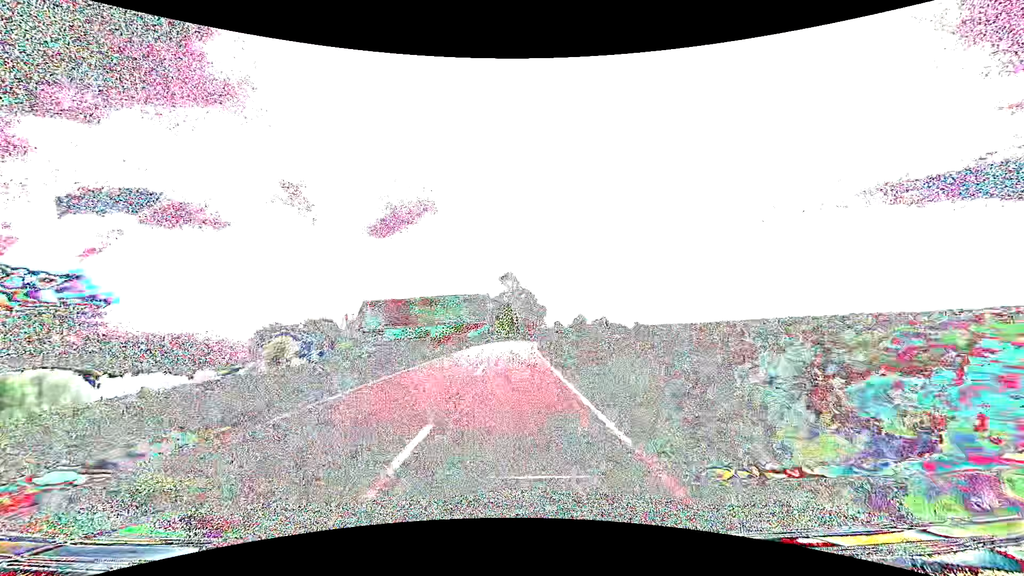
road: tertiary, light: Day
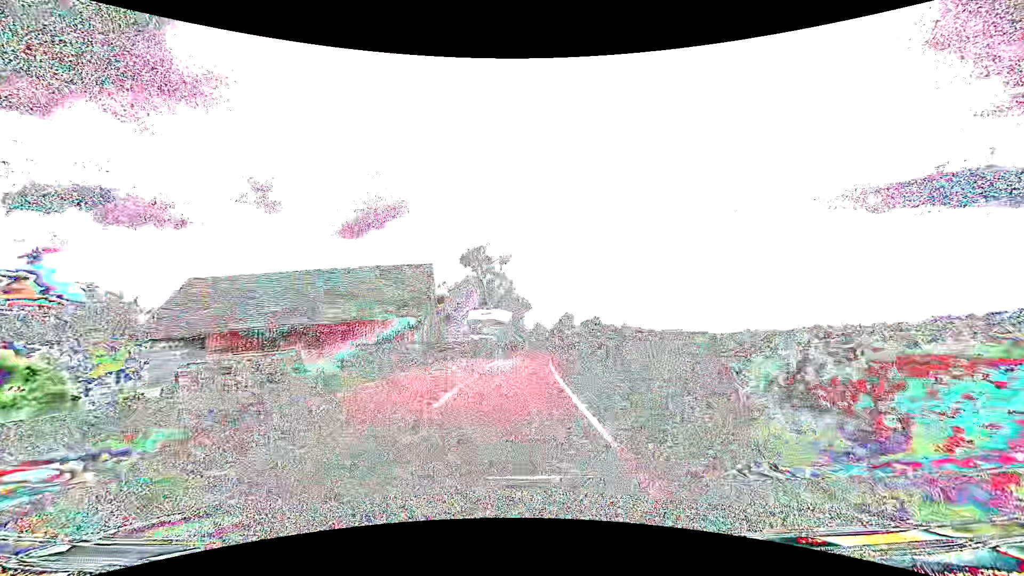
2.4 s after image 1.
(+1.0, +42.6) m; +3°
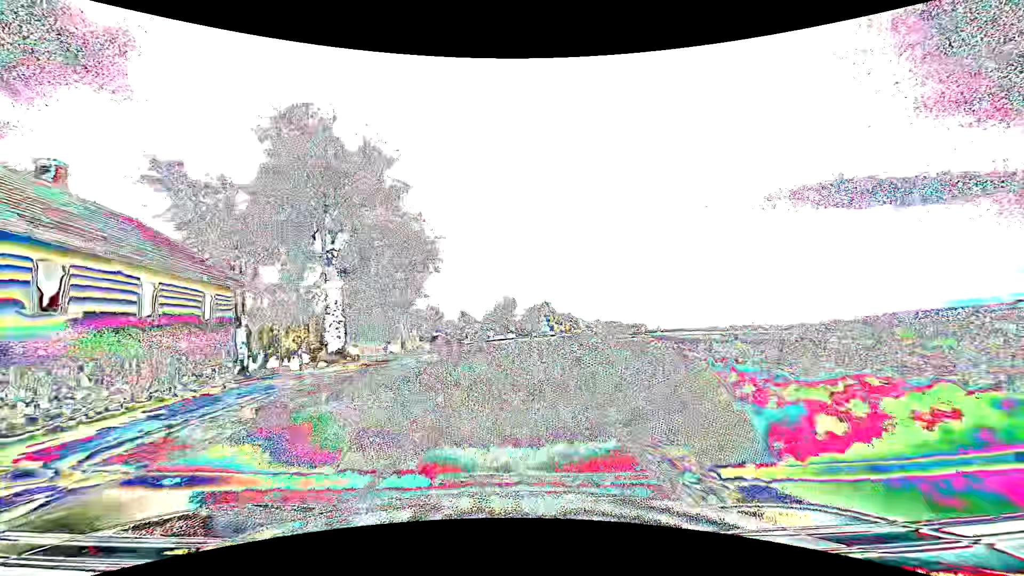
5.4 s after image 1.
(+3.9, +53.5) m; +8°
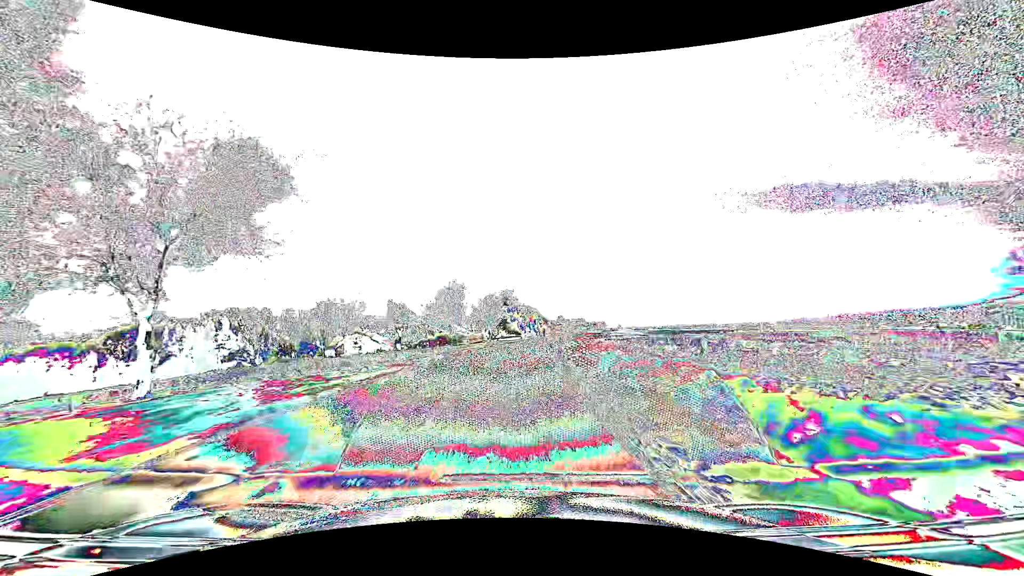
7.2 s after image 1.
(+1.2, +32.5) m; +5°
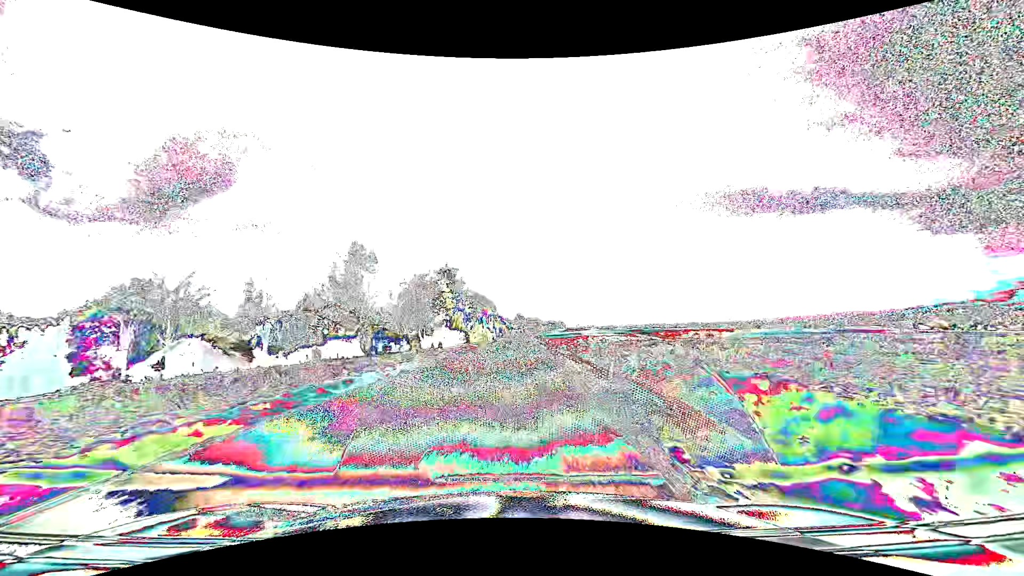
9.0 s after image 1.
(+1.6, +32.6) m; +5°
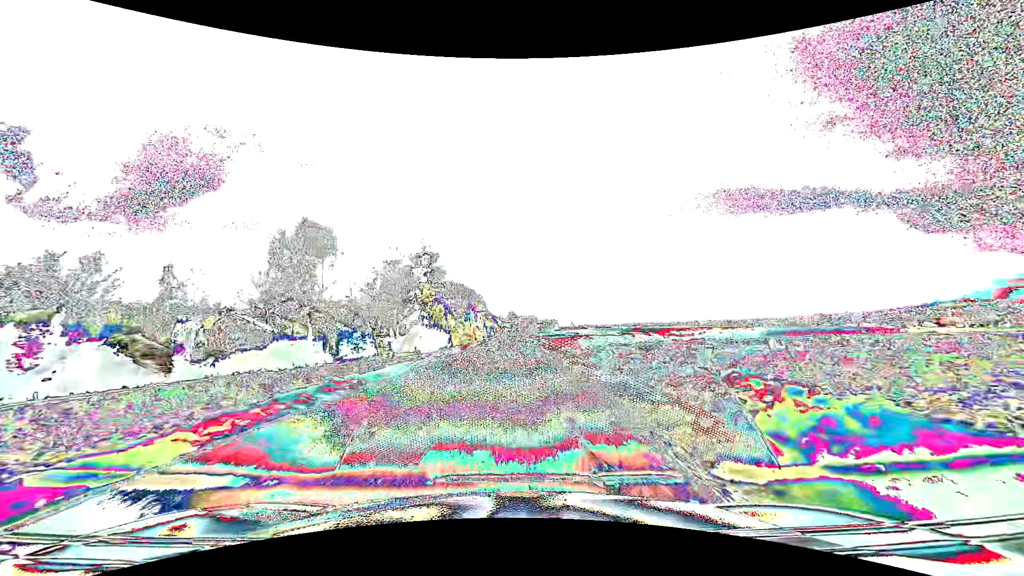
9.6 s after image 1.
(+0.1, +10.9) m; +1°
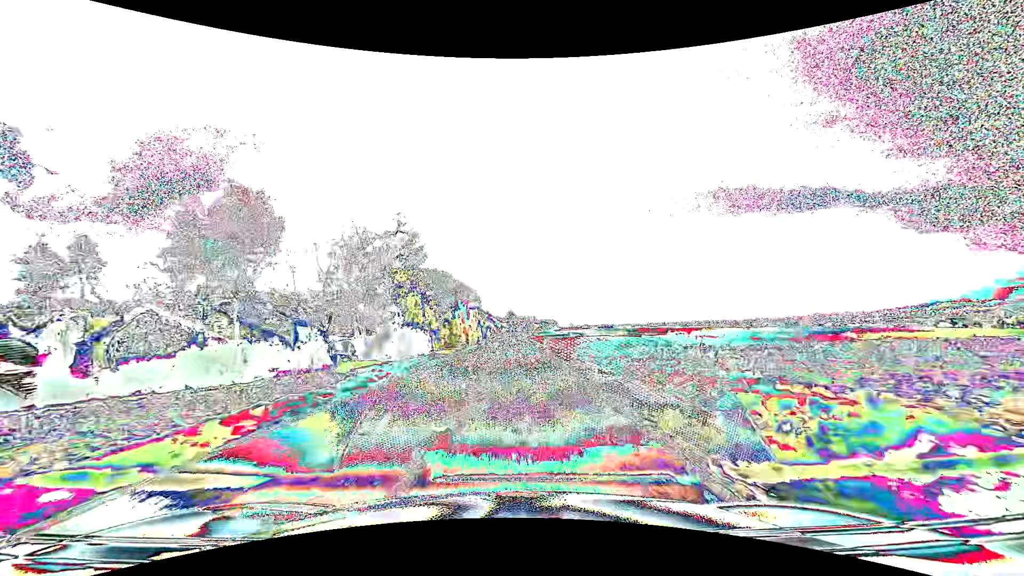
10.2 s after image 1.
(0.0, +10.9) m; 0°
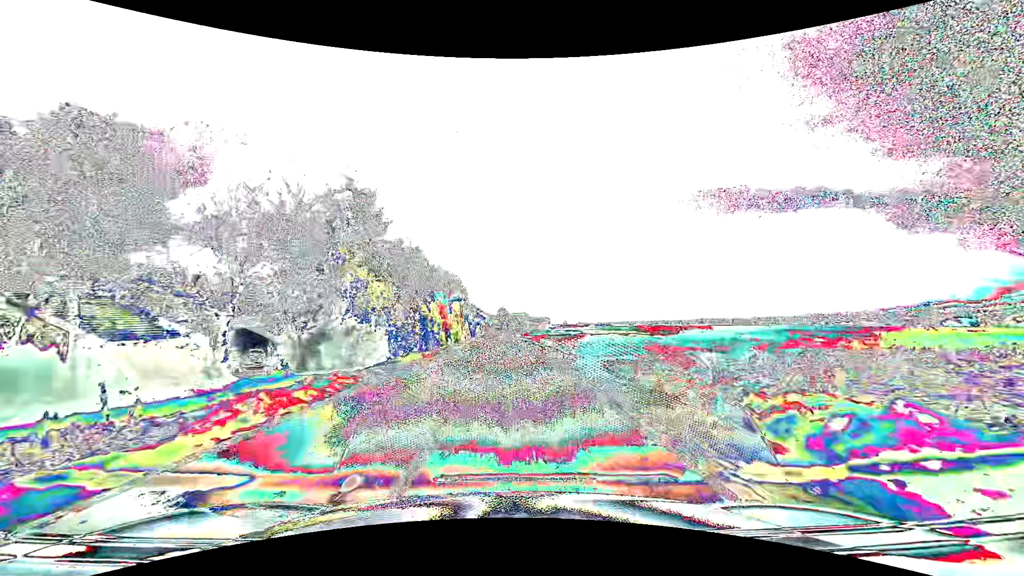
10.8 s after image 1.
(+0.1, +10.9) m; +1°
(0, +10) (0, +20) (0, +30) (0, +40) (0, +50) (0, +60) (0, +70) (0, +80) (0, +90) (0, +100) m
